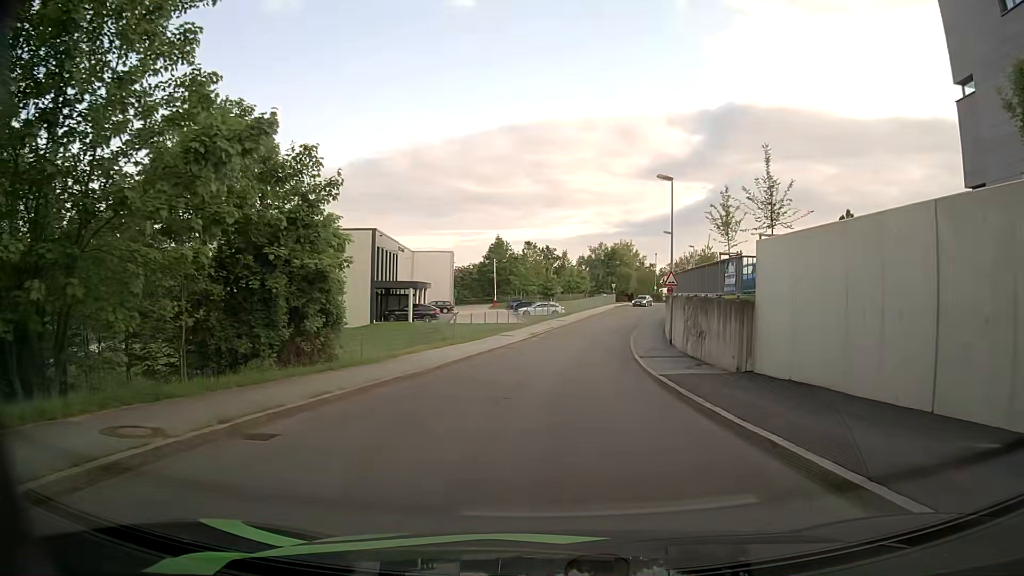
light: Day
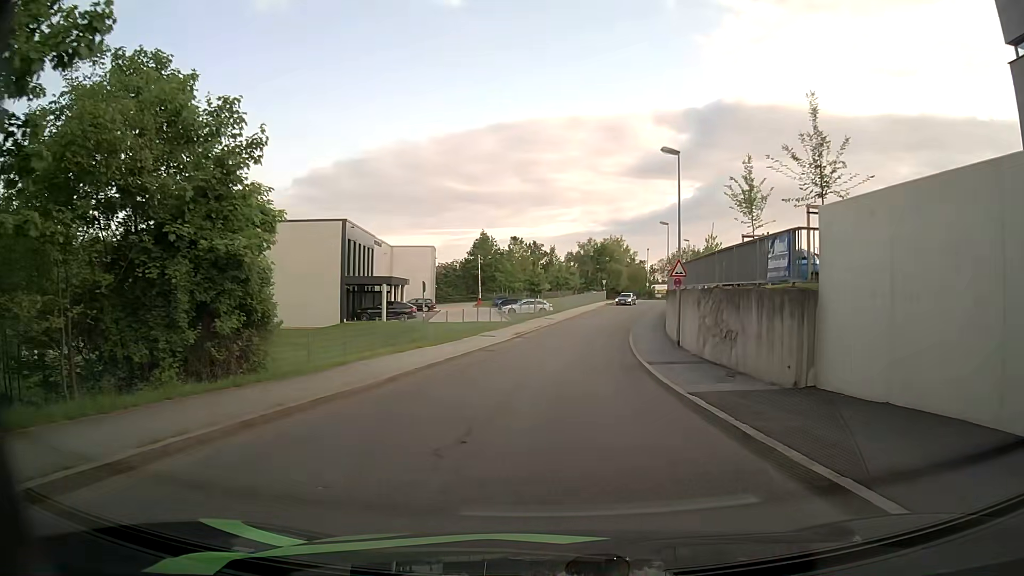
(0.0, +4.8) m; 0°
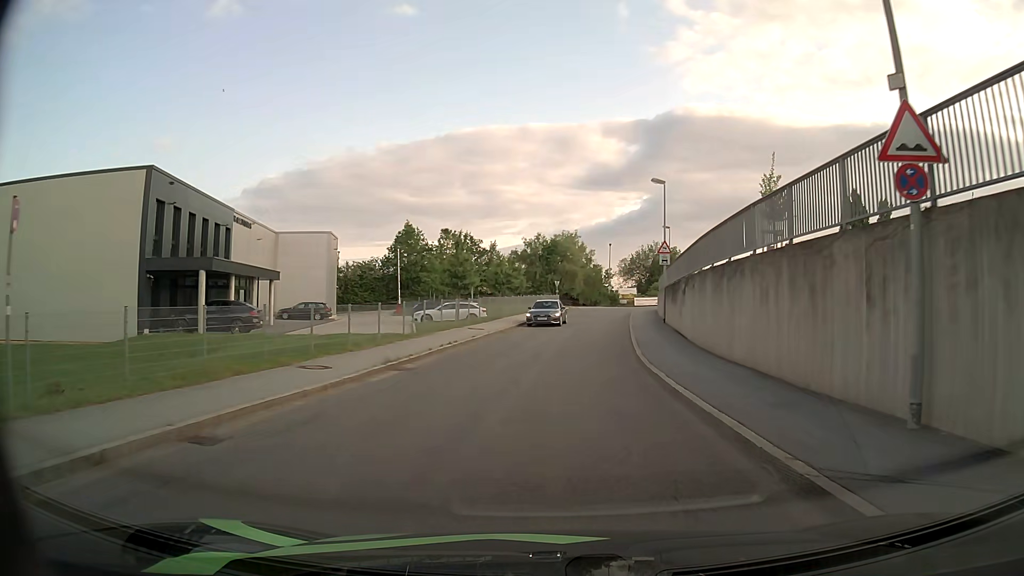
(+1.0, +20.8) m; +5°
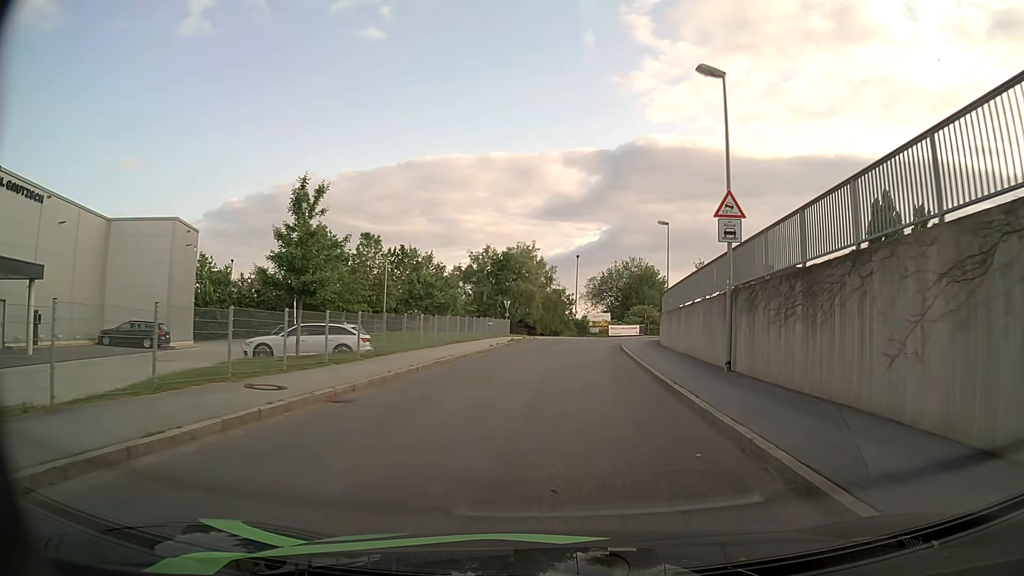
(+0.7, +20.3) m; +3°
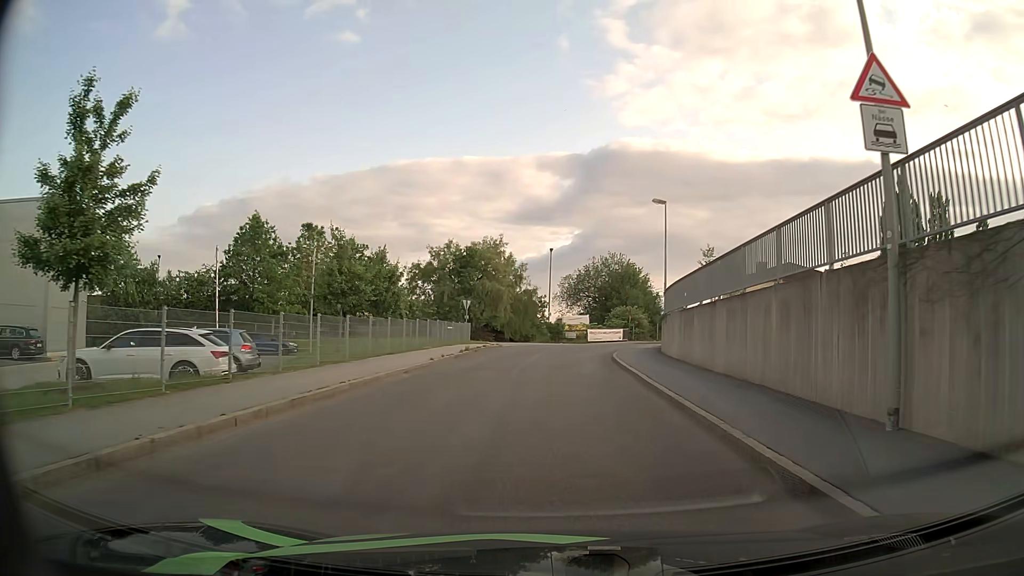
(+0.2, +9.5) m; +2°
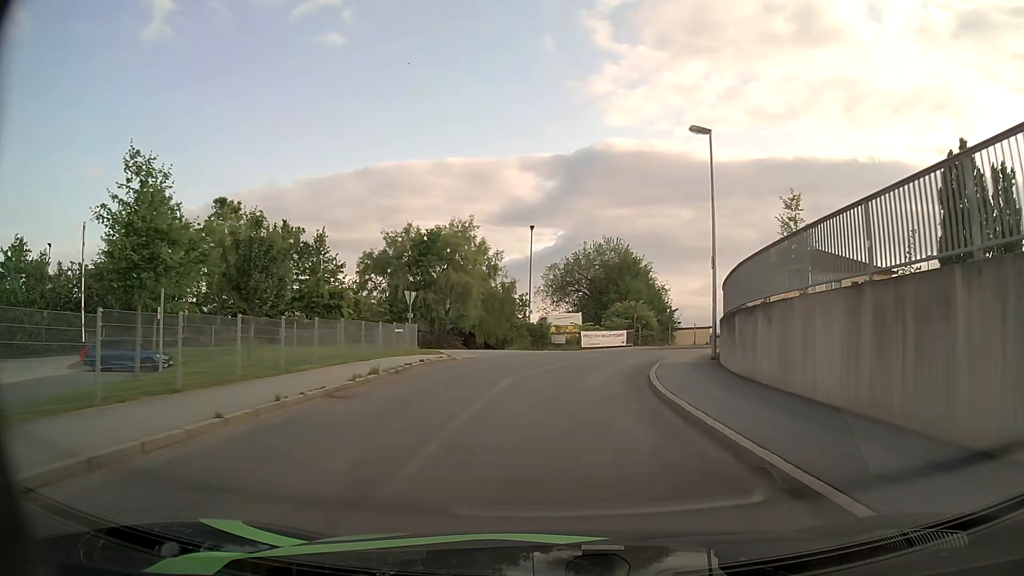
(+0.2, +14.2) m; +2°
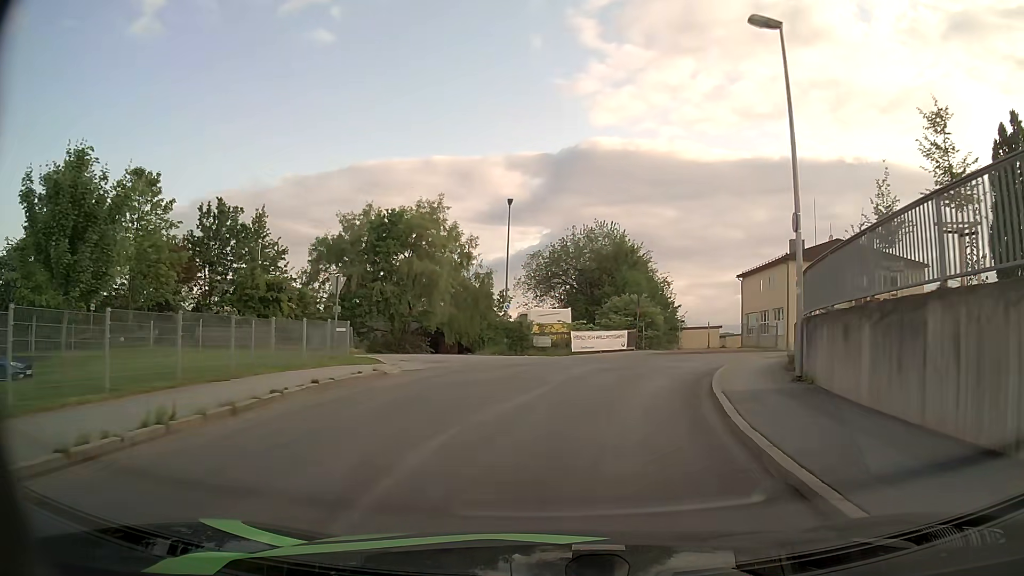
(+0.1, +9.2) m; +1°
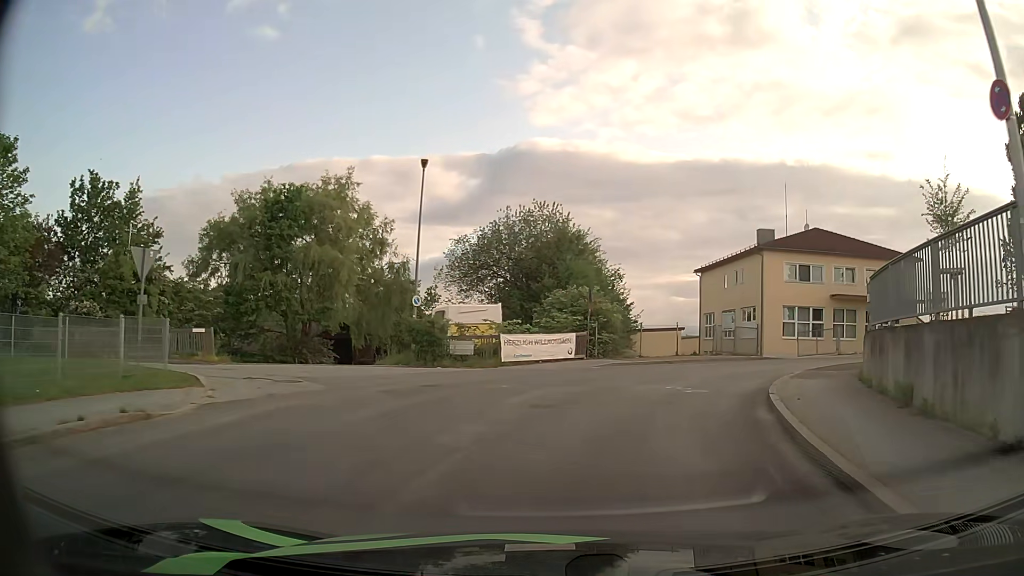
(+0.3, +8.9) m; +6°
(+1, +10) (+4, +19) (+11, +27) (+19, +32) (+29, +35) (+39, +37) (+48, +39) (+58, +41) (+68, +43) (+78, +45) m
